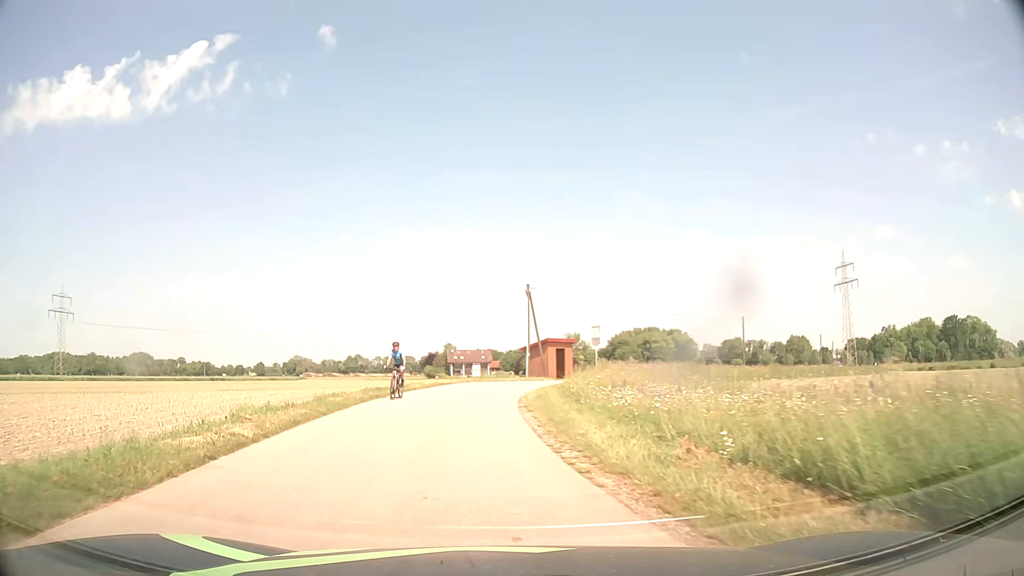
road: unclassified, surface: asphalt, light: Day
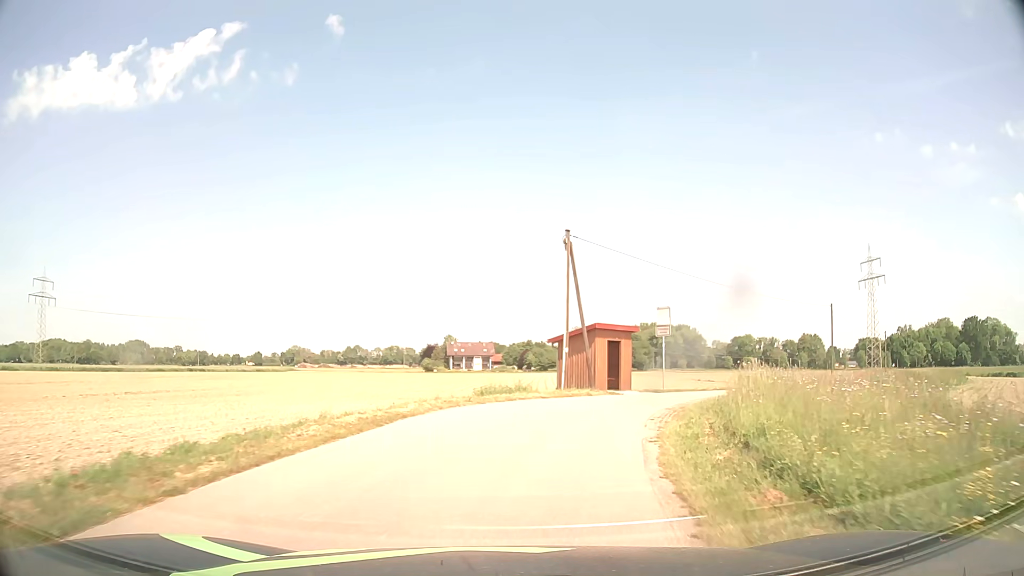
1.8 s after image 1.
(-0.8, +17.7) m; -1°
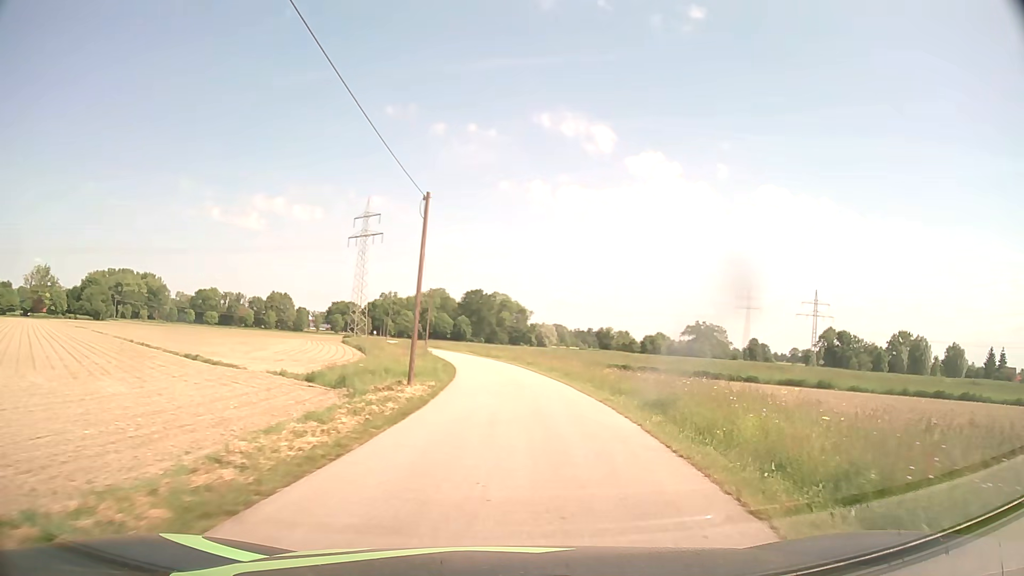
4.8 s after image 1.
(+10.2, +29.6) m; +45°
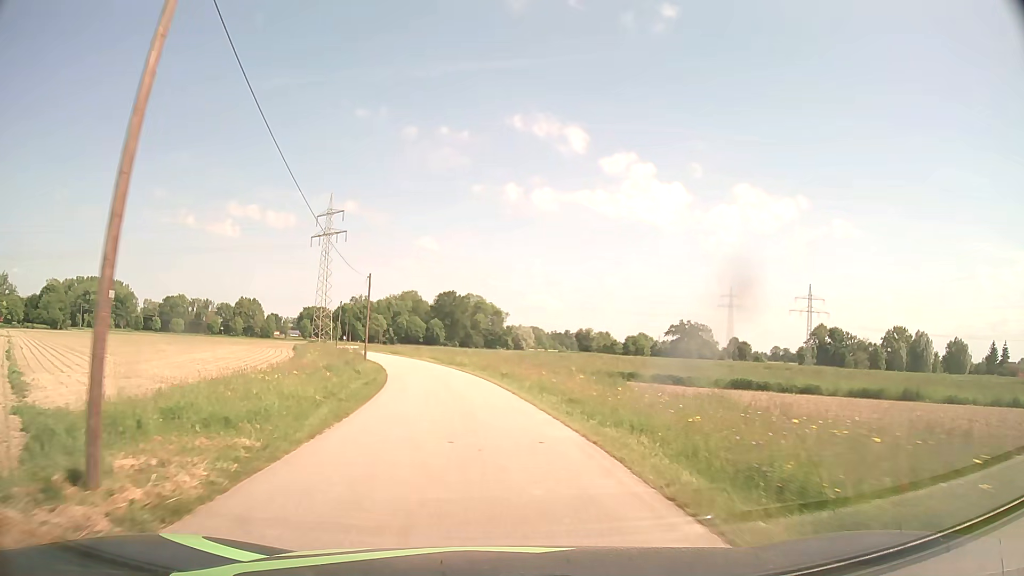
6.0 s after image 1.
(+0.9, +14.6) m; +3°
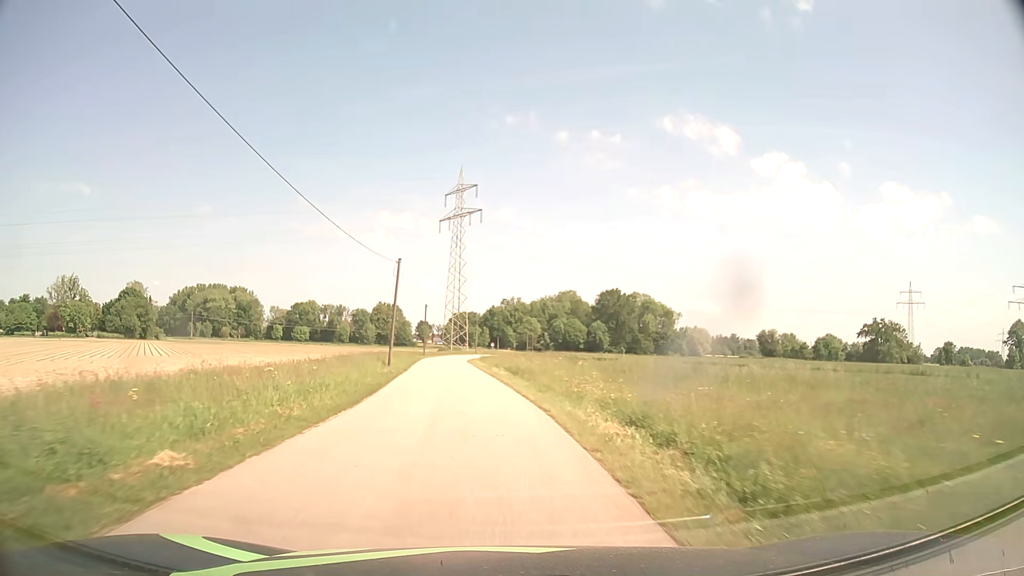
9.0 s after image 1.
(-4.7, +43.9) m; -13°
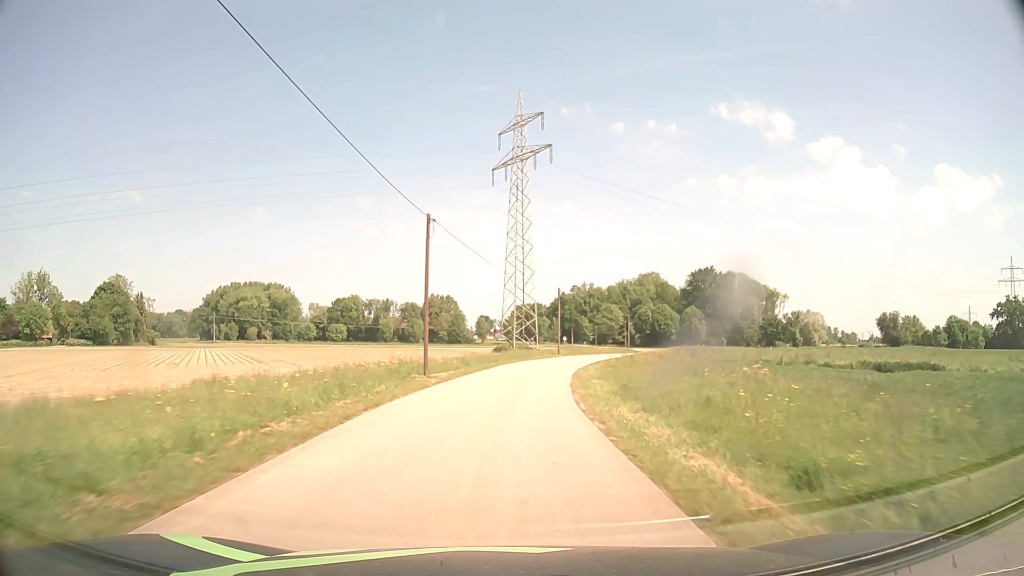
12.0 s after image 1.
(-4.0, +50.0) m; -6°
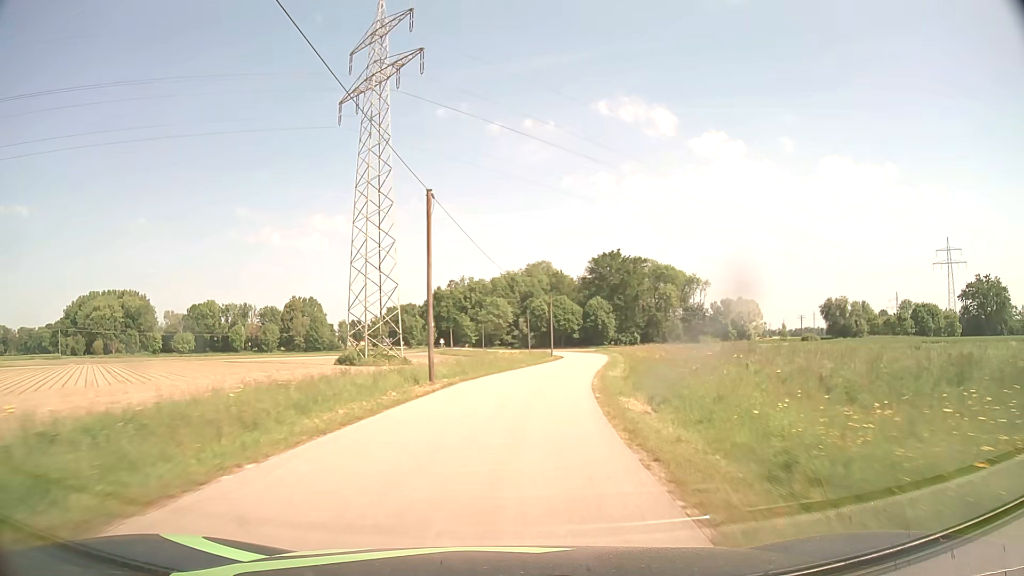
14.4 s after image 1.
(+2.9, +39.6) m; +10°
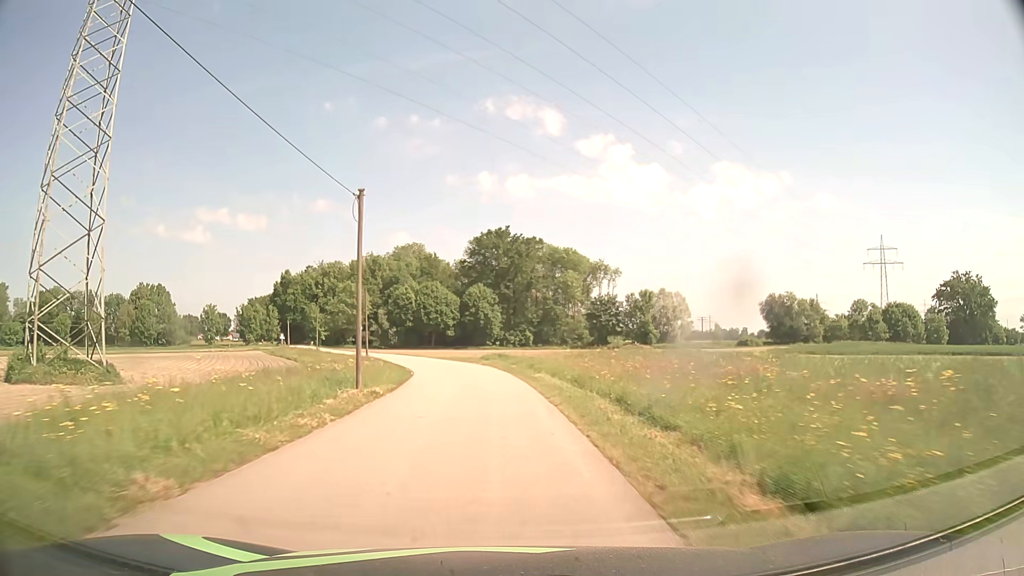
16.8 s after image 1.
(+4.4, +39.5) m; +11°
(0, +10) (0, +20) (-1, +30) (-3, +40) (-5, +50) (-8, +59) (-12, +68) (-16, +78) (-20, +87) (-24, +96) m
